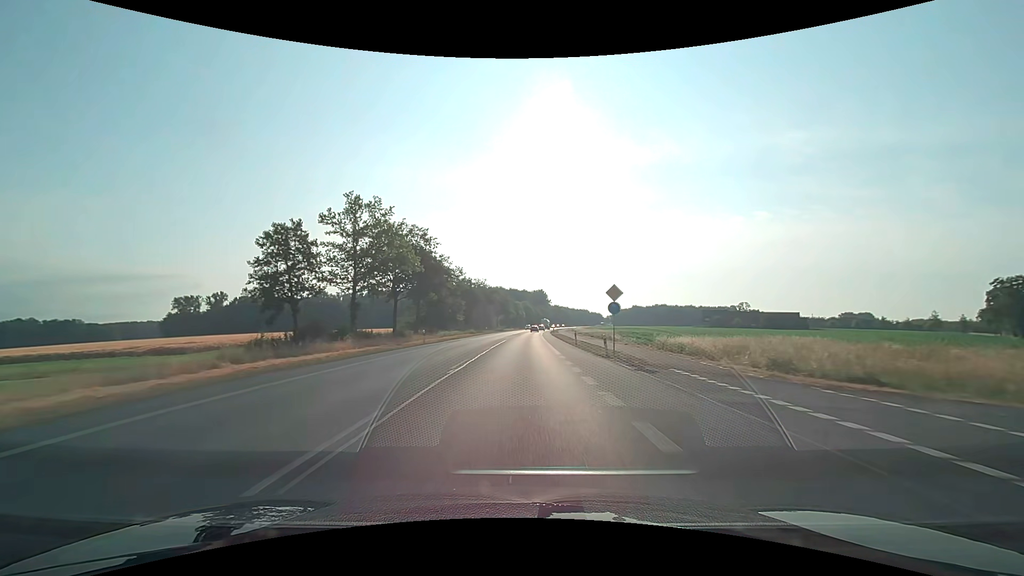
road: primary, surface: asphalt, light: Day
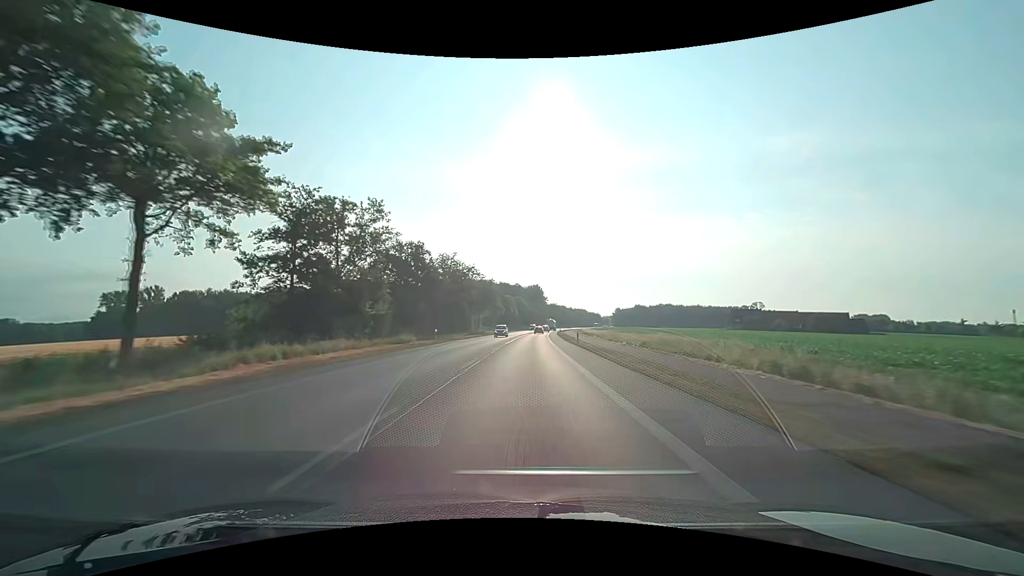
(+0.2, +47.3) m; +1°
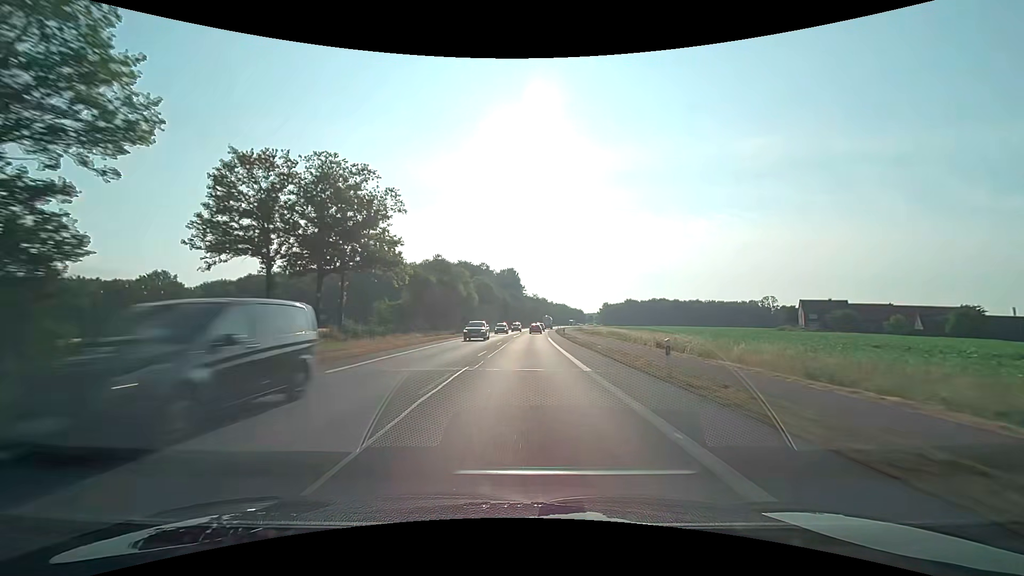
(+2.0, +77.9) m; +3°
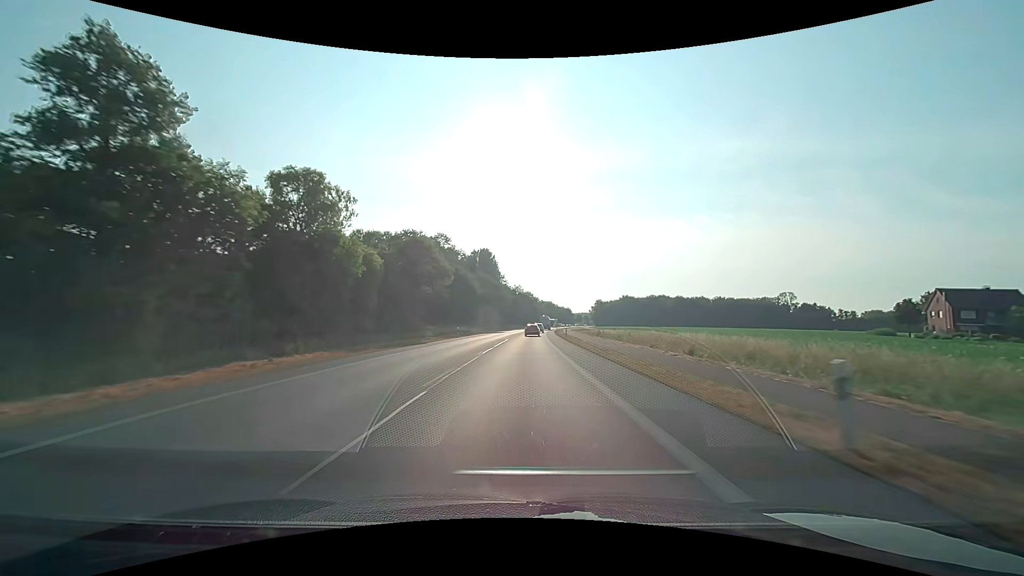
(+1.0, +58.3) m; +2°
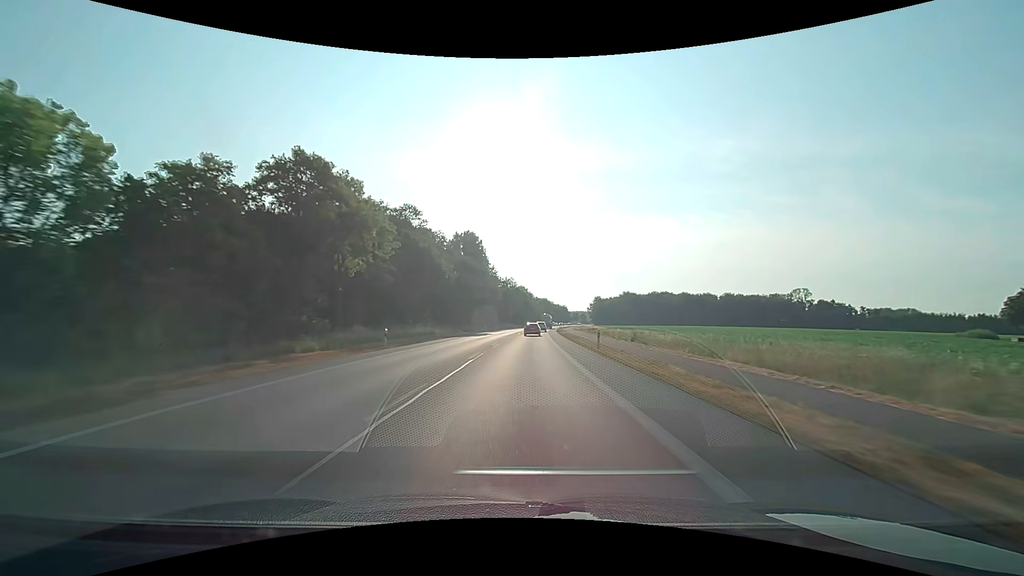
(+0.1, +27.6) m; +1°
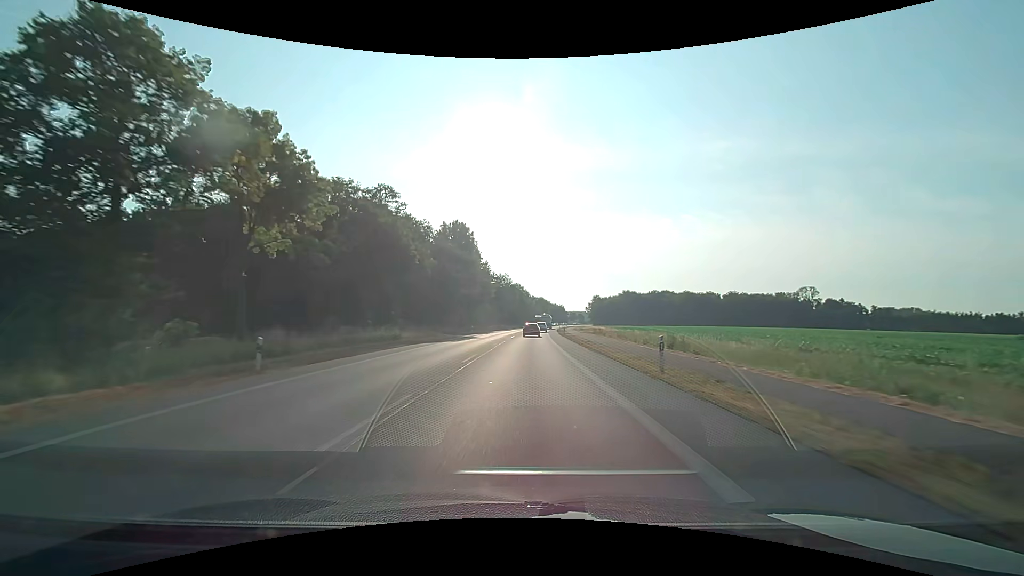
(+0.1, +13.4) m; +1°
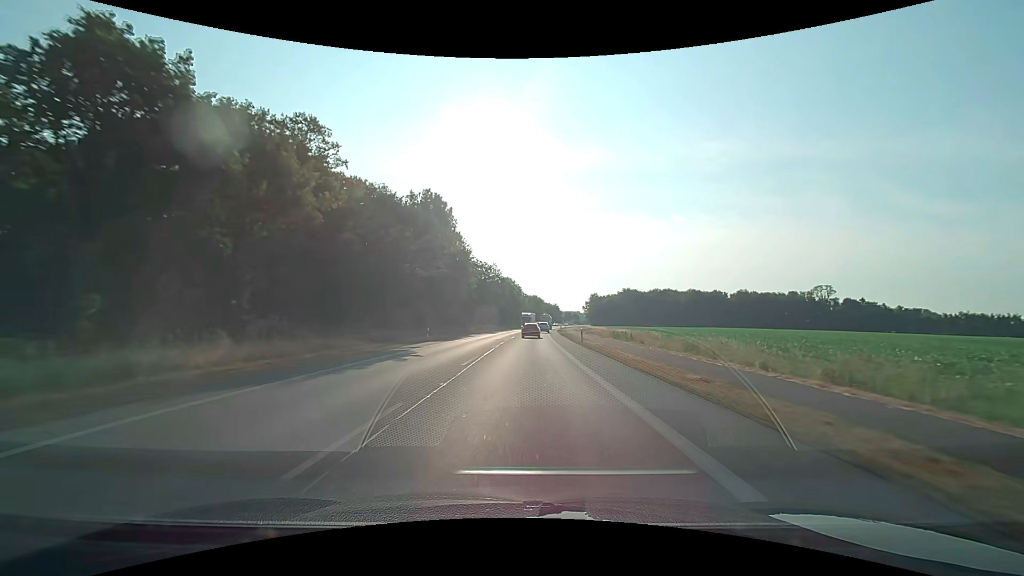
(+0.1, +26.2) m; +1°
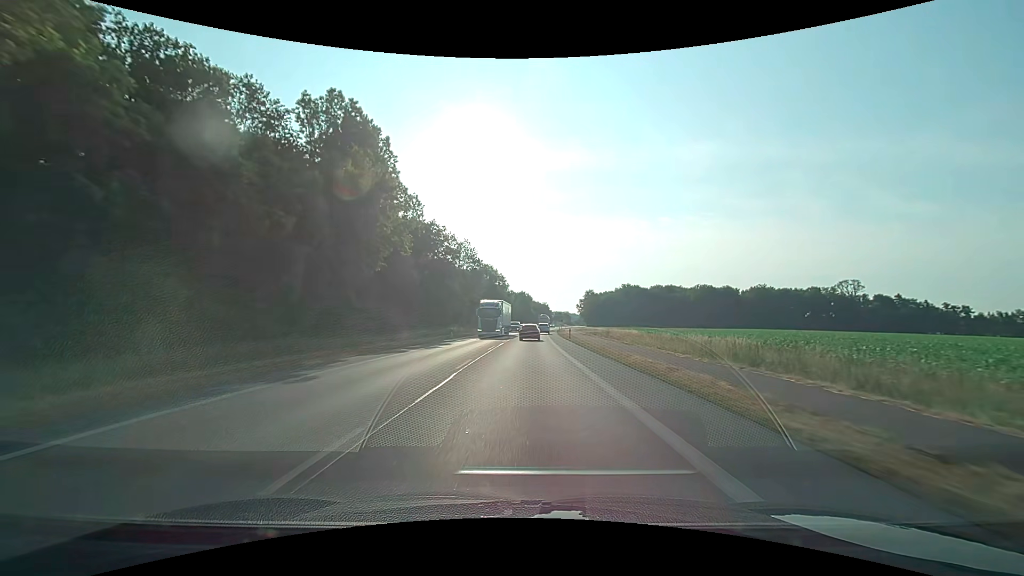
(+0.6, +37.7) m; +1°
(0, +10) (0, +20) (0, +30) (0, +40) (+1, +50) (+1, +60) (+2, +70) (+2, +80) (+3, +90) (+3, +100) m
